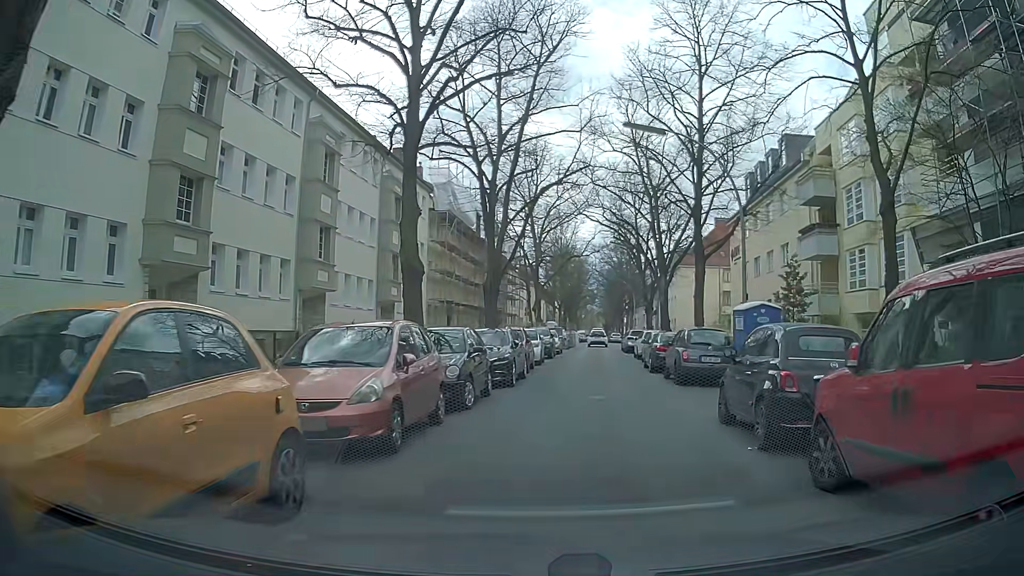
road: residential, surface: asphalt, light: Day
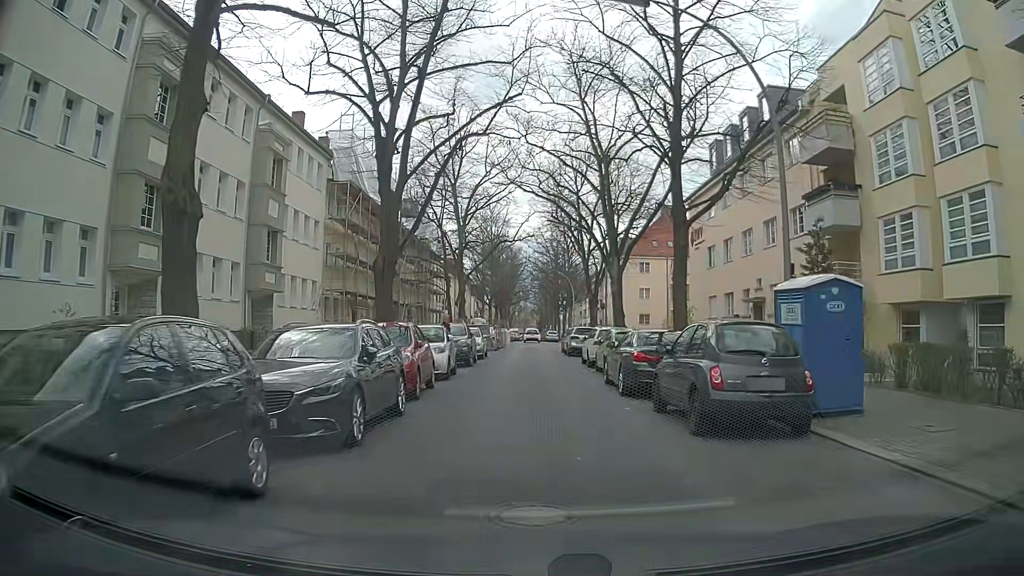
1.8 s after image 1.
(+0.8, +9.1) m; +6°
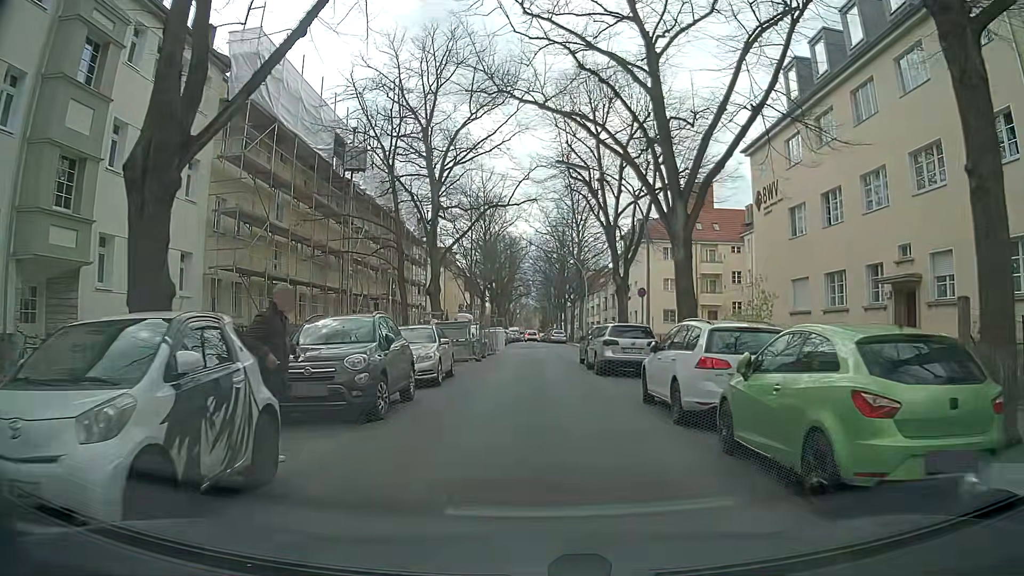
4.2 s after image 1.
(+0.3, +14.6) m; -1°
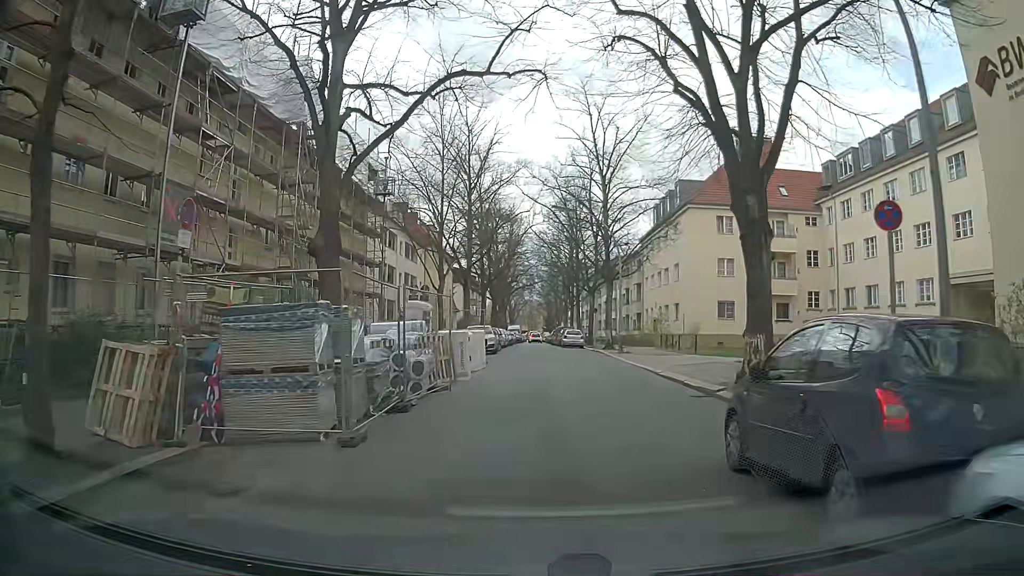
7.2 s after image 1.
(+0.3, +19.9) m; 0°
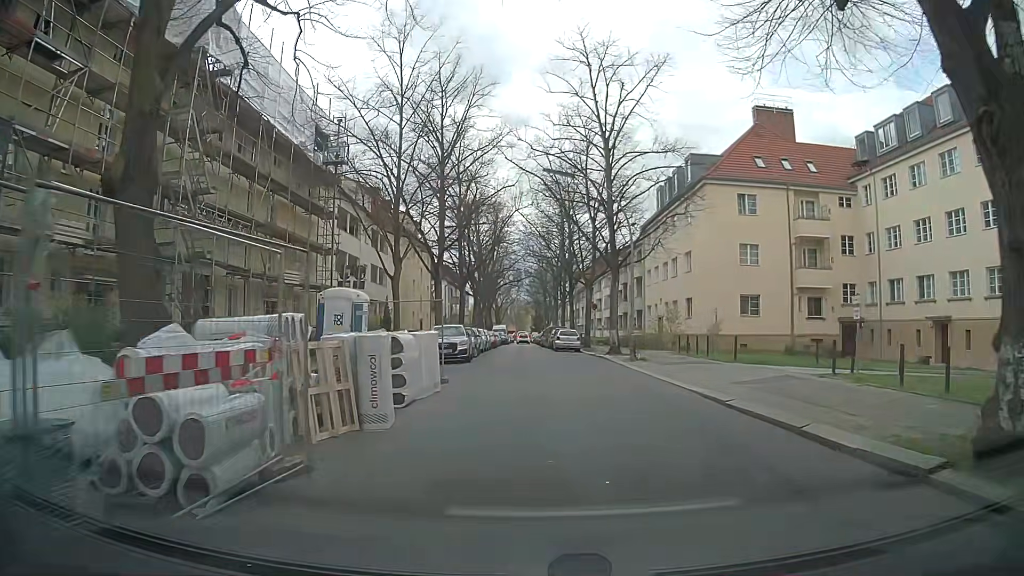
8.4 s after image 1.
(+0.1, +8.5) m; +2°
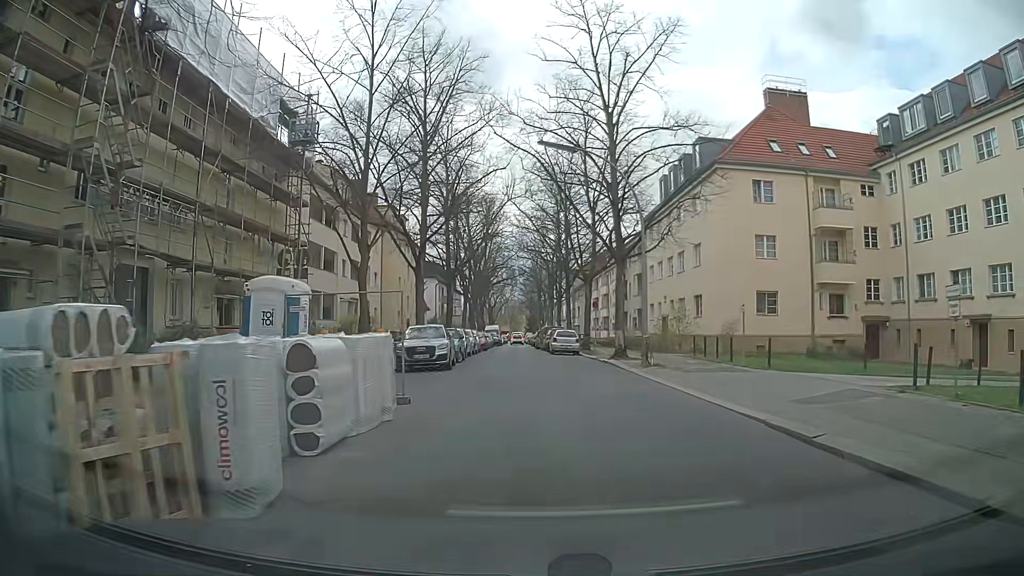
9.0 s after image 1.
(0.0, +4.3) m; -1°
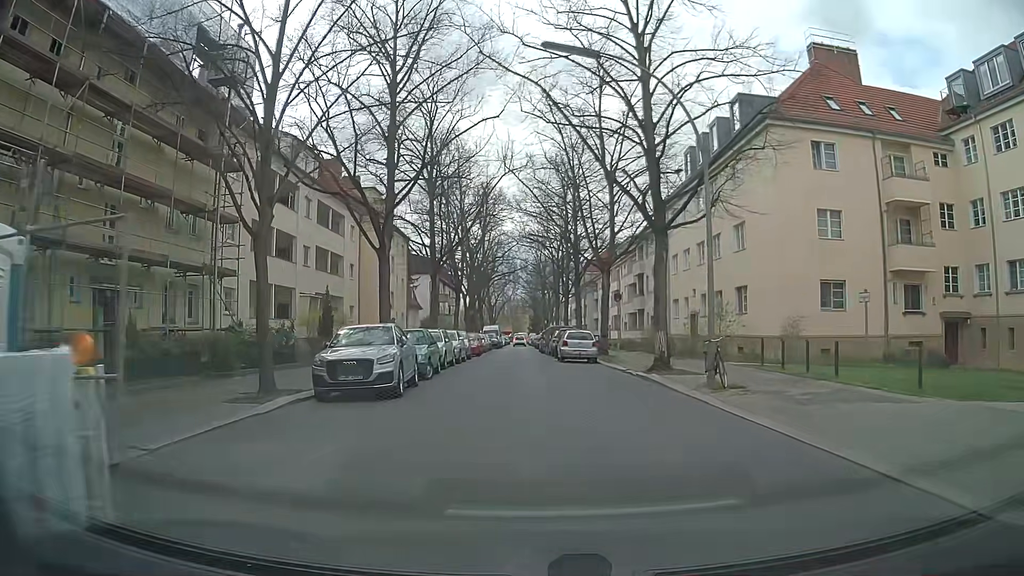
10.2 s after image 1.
(+0.2, +8.7) m; +1°
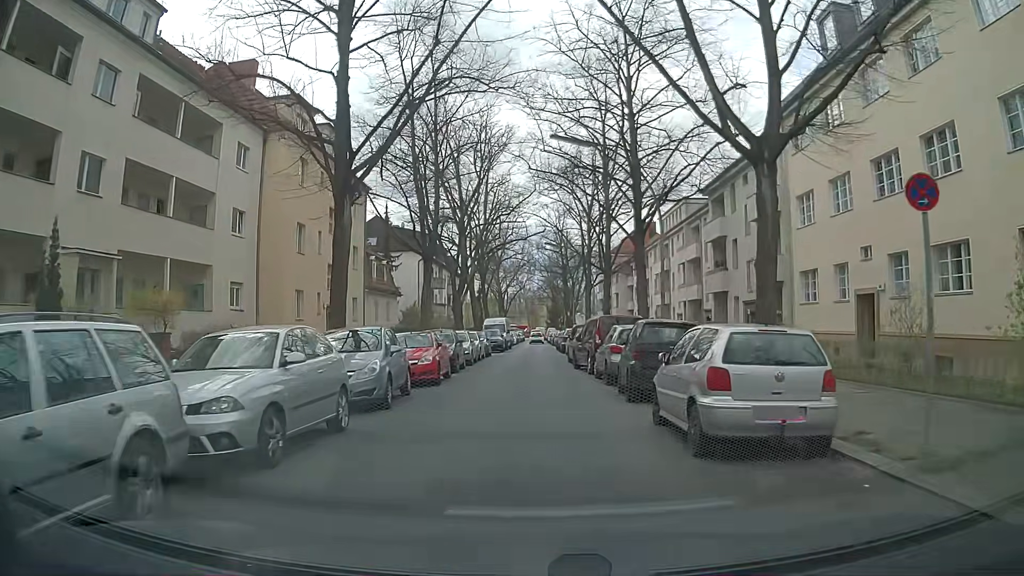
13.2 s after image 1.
(-0.2, +22.0) m; -2°
(0, +10) (0, +20) (0, +30) (0, +40) (+1, +50) (+1, +60) (+1, +70) (+1, +80) (+1, +90) (+1, +100) m
